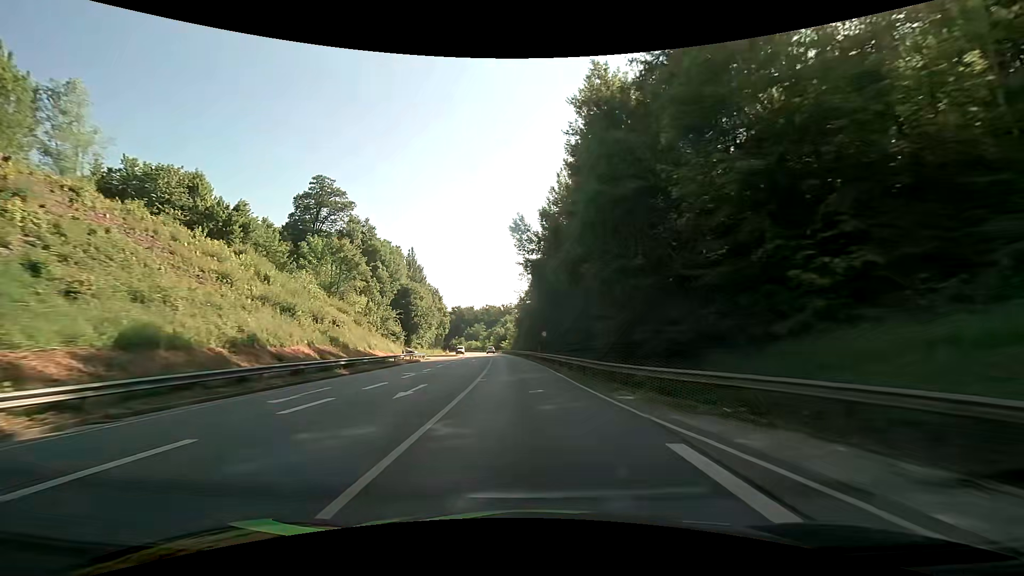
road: primary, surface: asphalt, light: Day
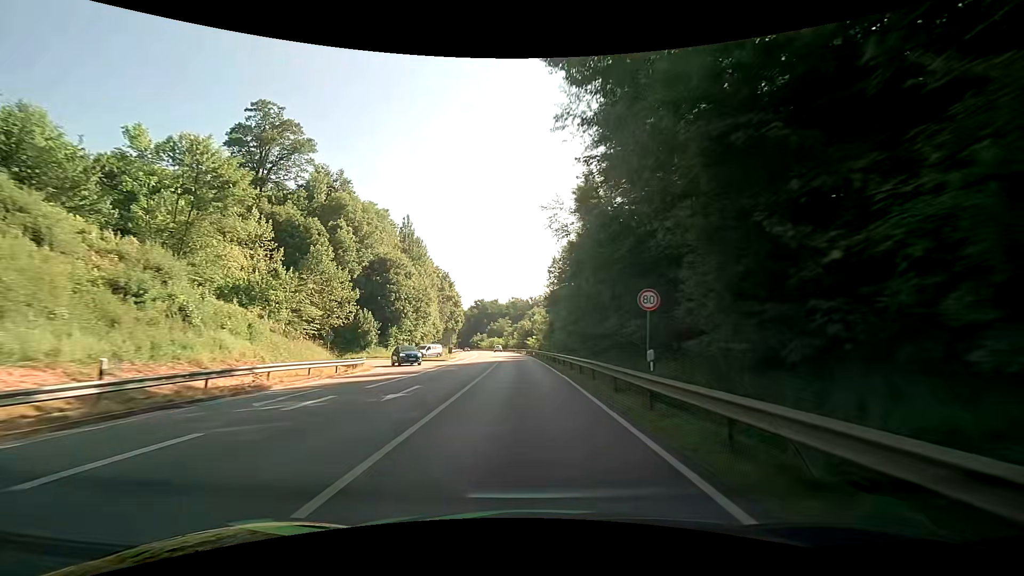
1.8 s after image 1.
(-1.1, +36.2) m; -3°
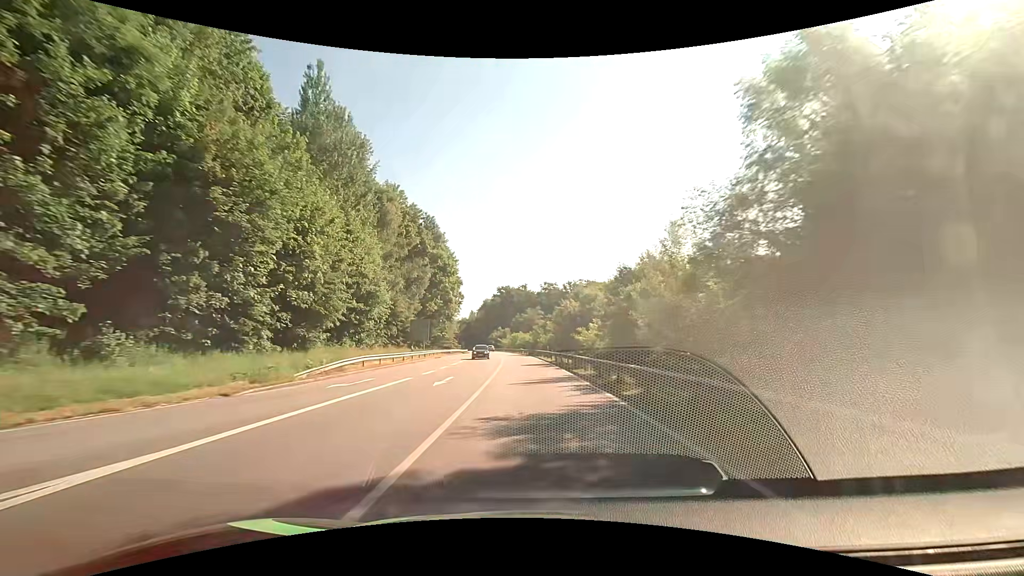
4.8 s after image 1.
(-2.3, +61.8) m; -4°
(0, +10) (0, +20) (0, +30) (-1, +40) (-1, +50) (-2, +60) (-3, +70) (-4, +80) (-5, +90) (-6, +100) m
